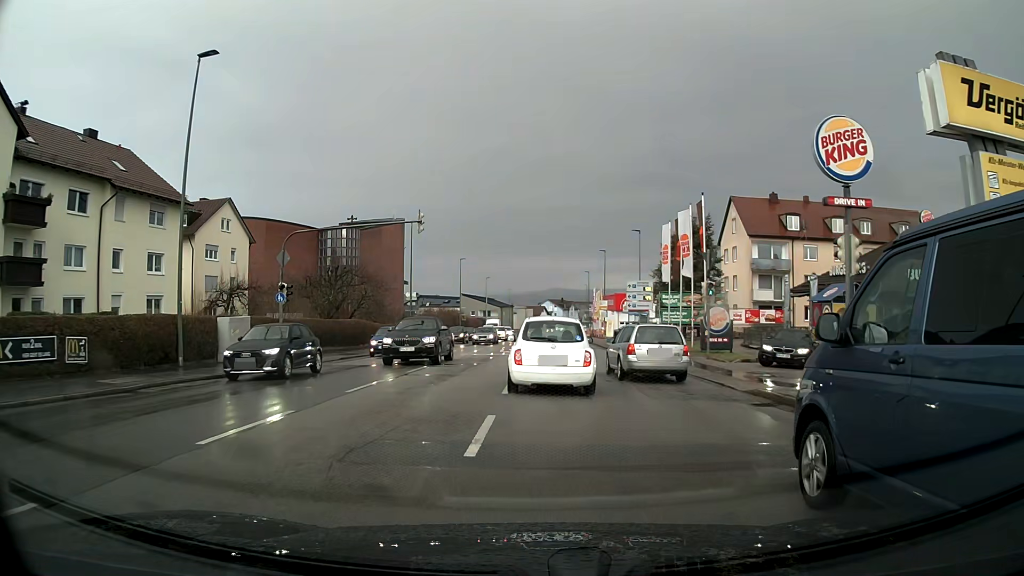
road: tertiary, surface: asphalt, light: Day
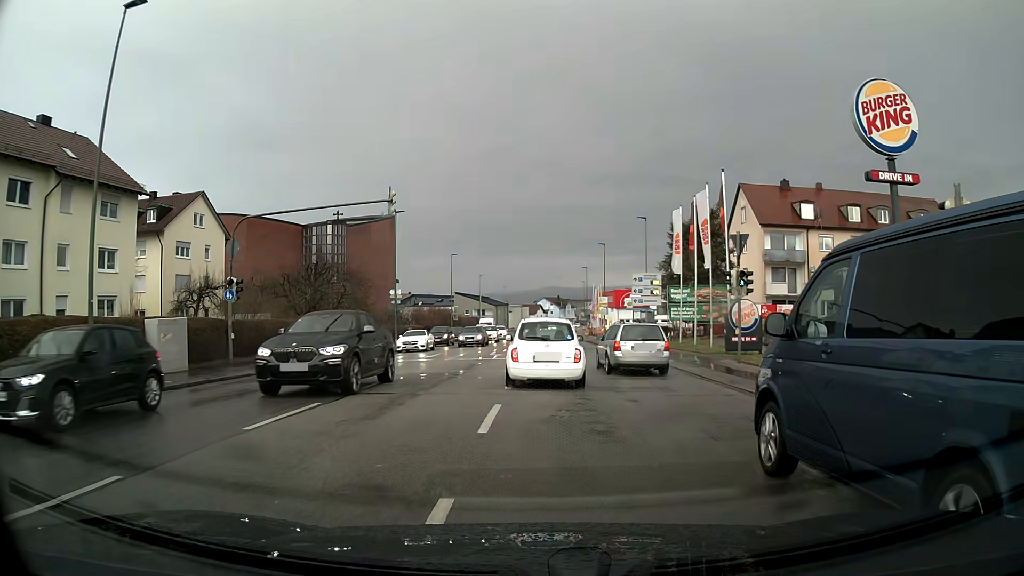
(0.0, +4.8) m; 0°
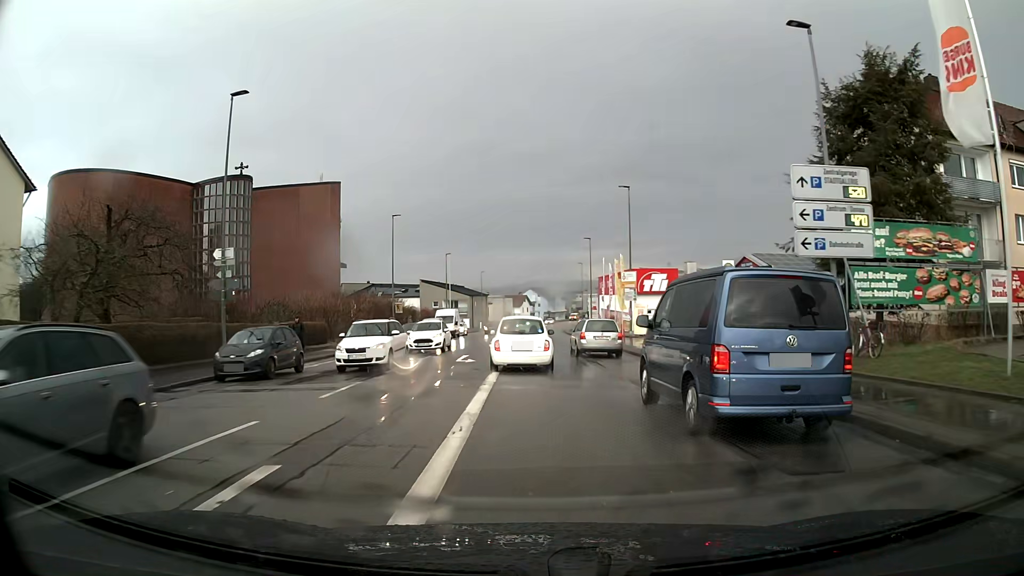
(+0.2, +28.8) m; +1°
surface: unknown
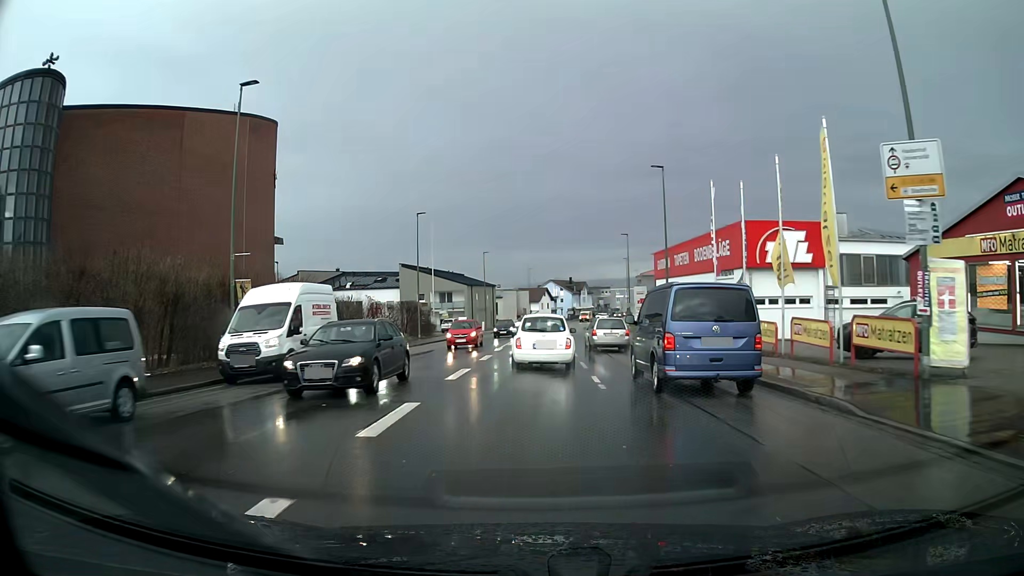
(-0.4, +34.0) m; -2°
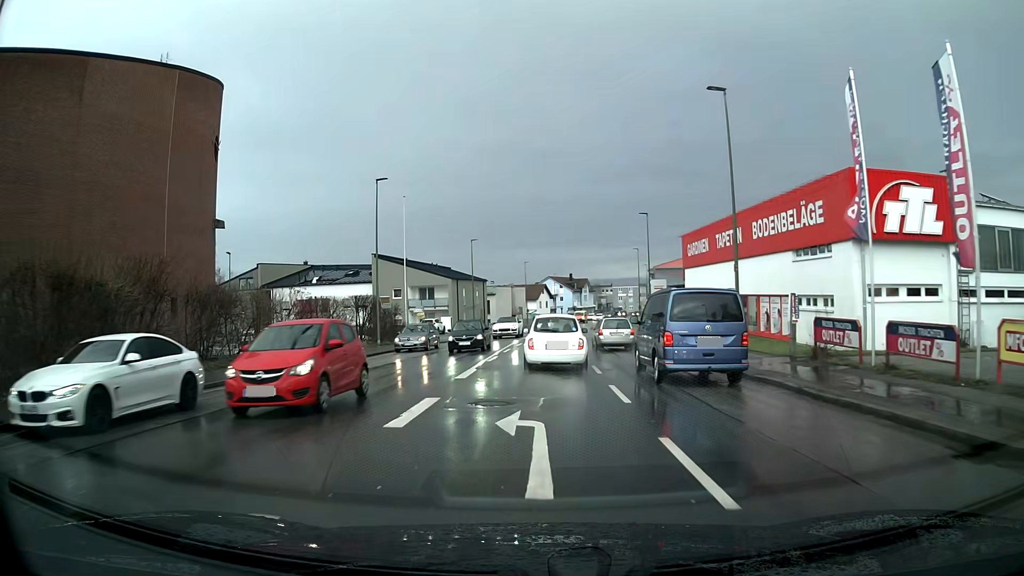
(0.0, +14.0) m; 0°
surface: asphalt
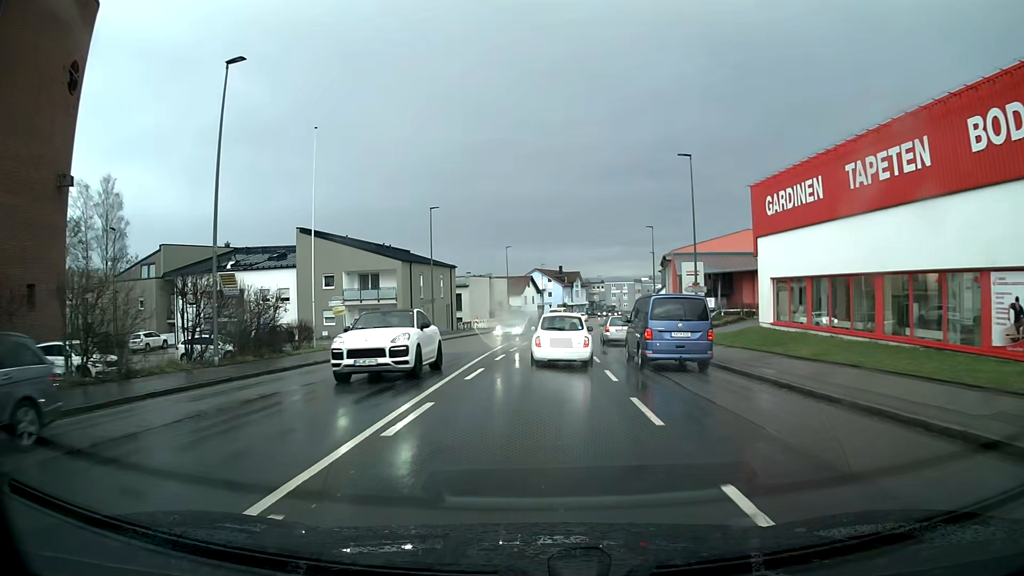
(+0.2, +20.7) m; +1°
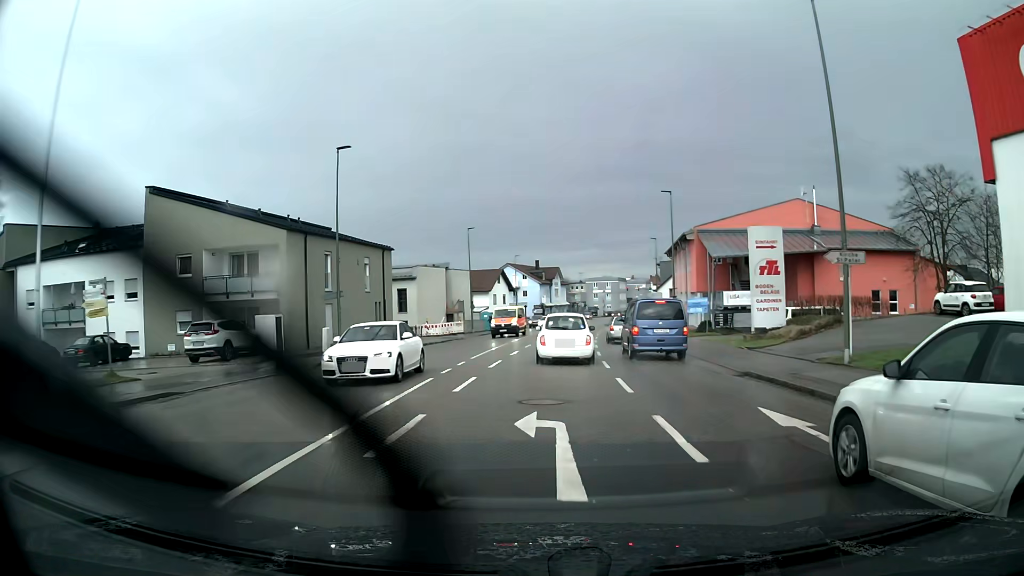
(+0.4, +20.5) m; +2°
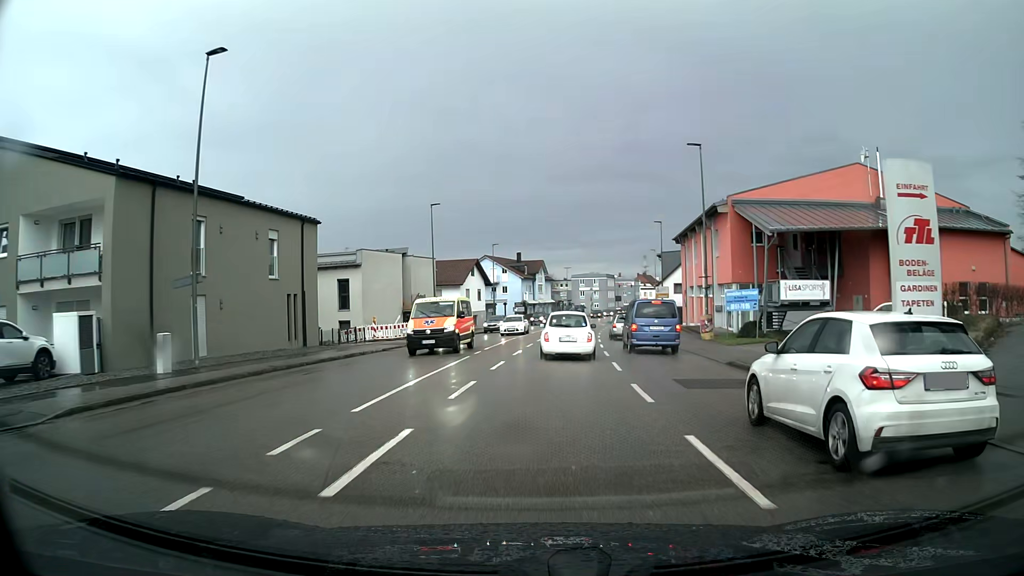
(+0.1, +13.6) m; +1°
(0, +10) (+1, +20) (+1, +30) (+2, +40) (+3, +50) (+5, +60) (+6, +70) (+8, +79) (+10, +89) (+12, +99) m
